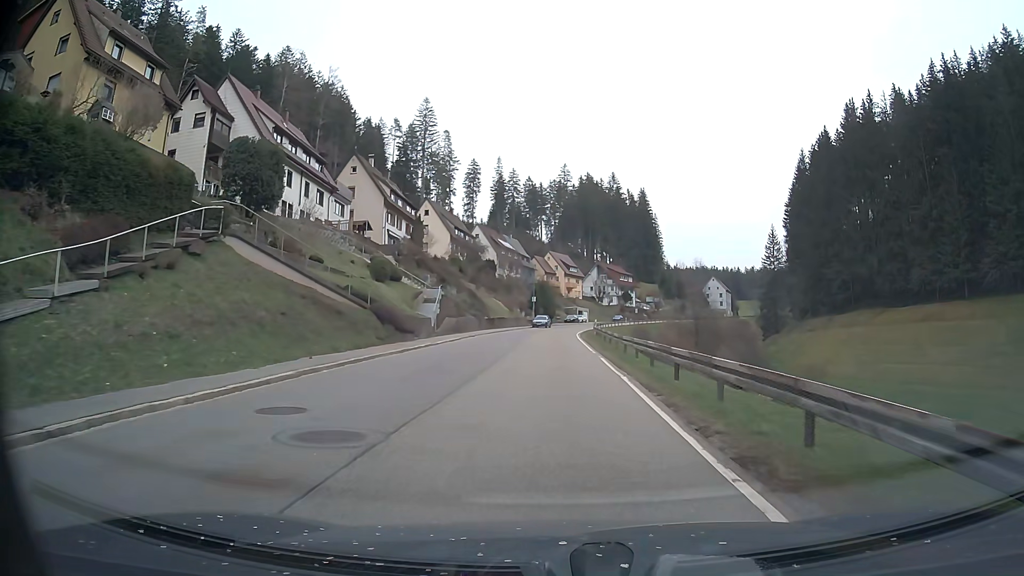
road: secondary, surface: asphalt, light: Day
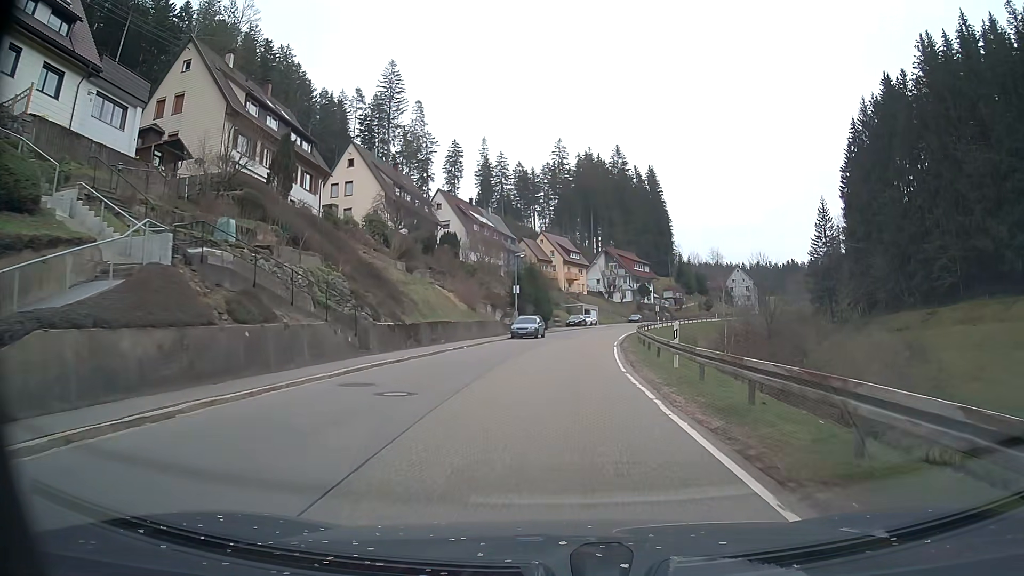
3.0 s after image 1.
(+0.1, +36.9) m; 0°
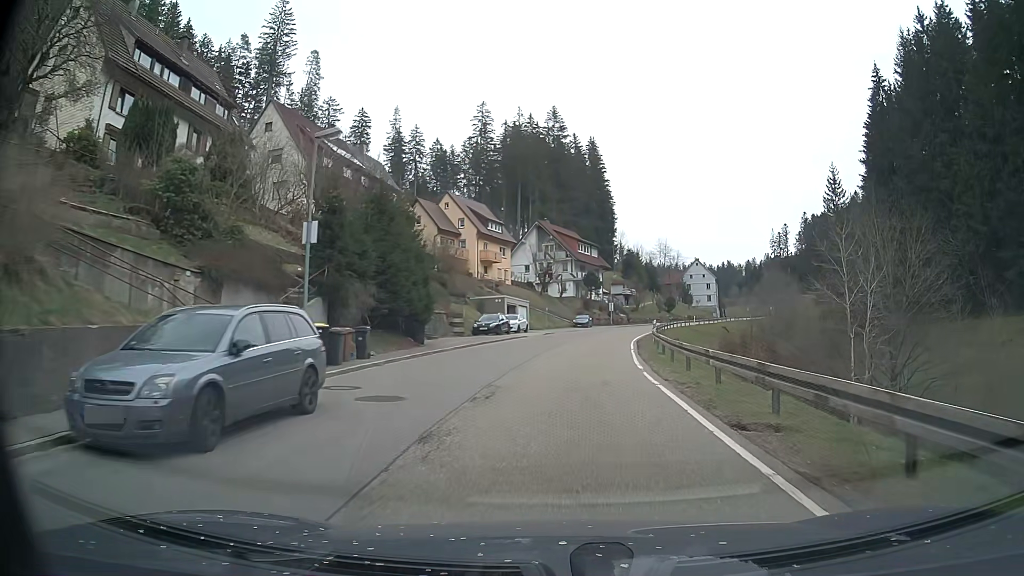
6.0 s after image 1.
(+1.5, +37.2) m; +7°
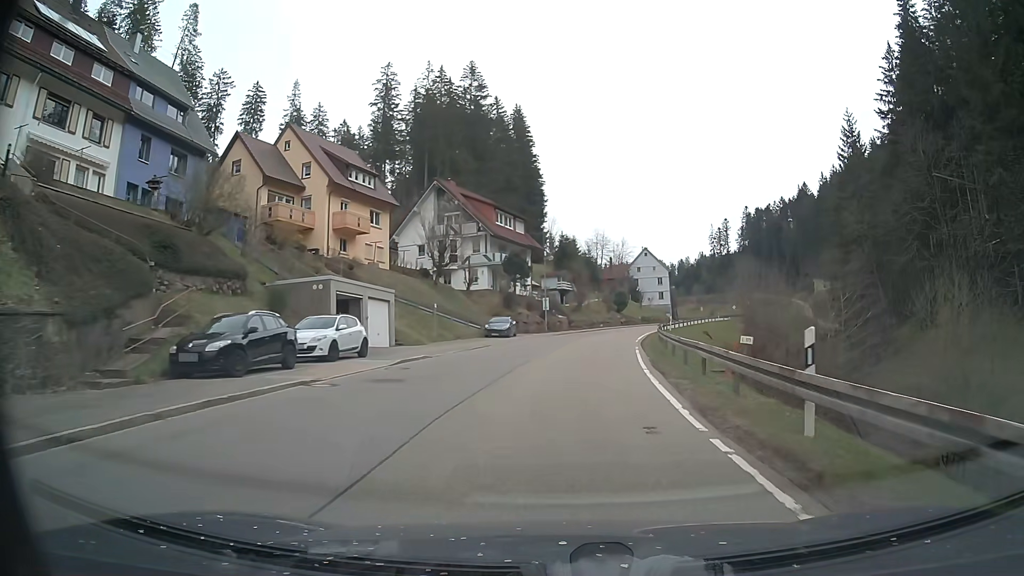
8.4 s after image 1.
(+1.6, +30.0) m; +6°
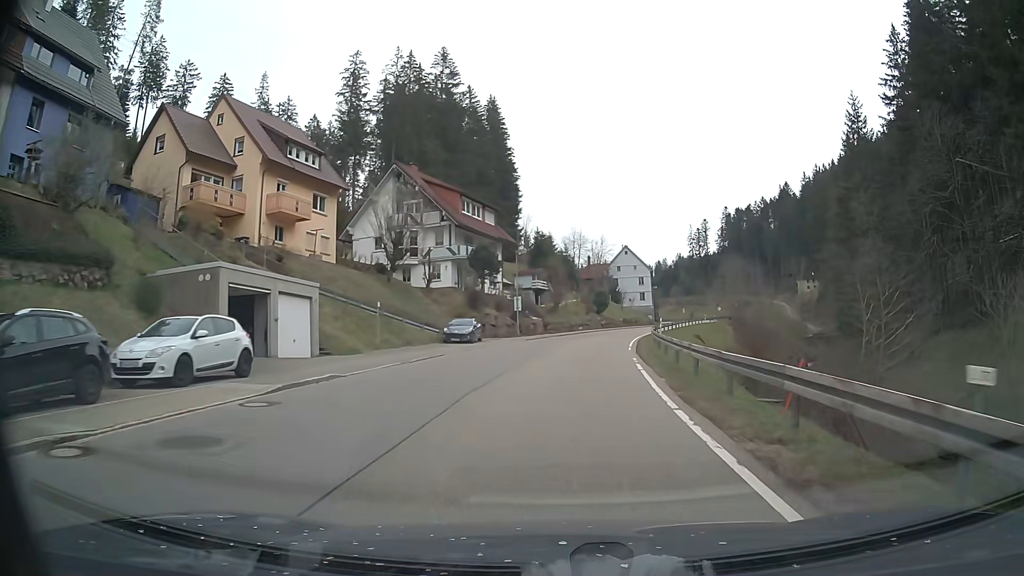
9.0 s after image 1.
(+0.1, +7.6) m; +2°
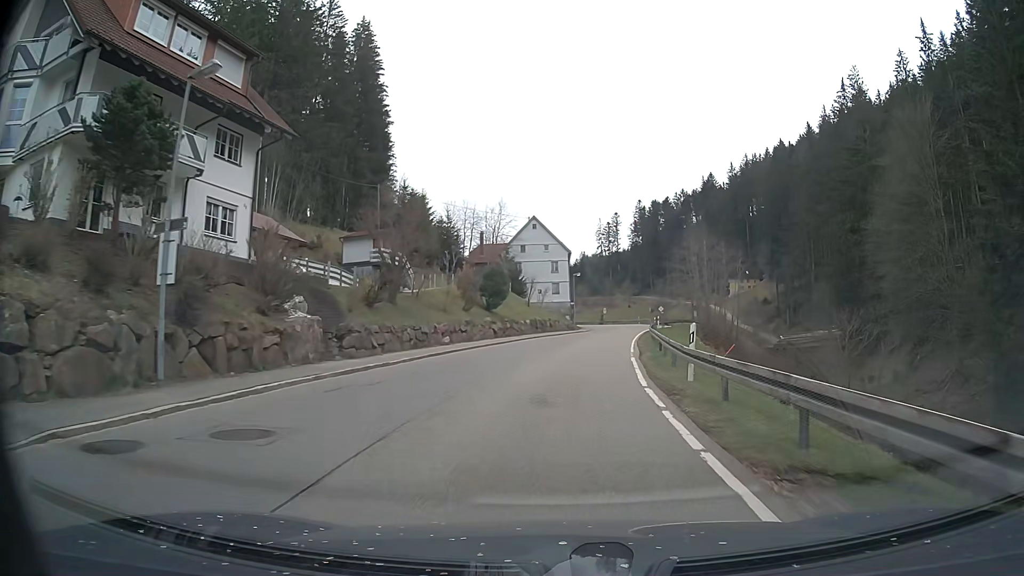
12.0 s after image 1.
(+2.8, +37.6) m; +9°
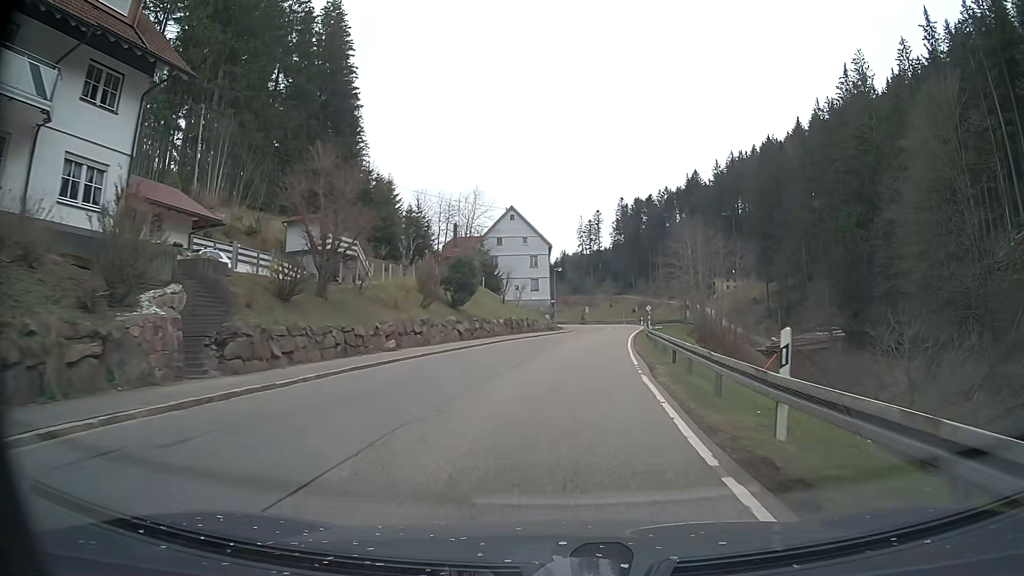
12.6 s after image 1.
(+0.1, +7.3) m; +1°
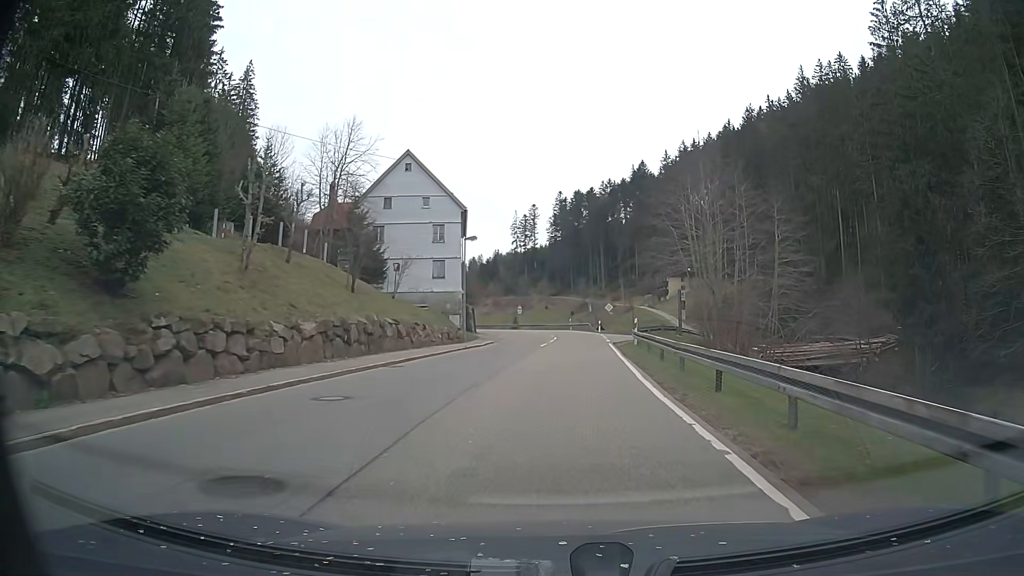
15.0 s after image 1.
(+1.5, +28.4) m; +6°
(0, +10) (+1, +20) (+1, +30) (+2, +40) (+2, +50) (+1, +60) (0, +70) (-3, +79) (-7, +88) (-13, +97) m
